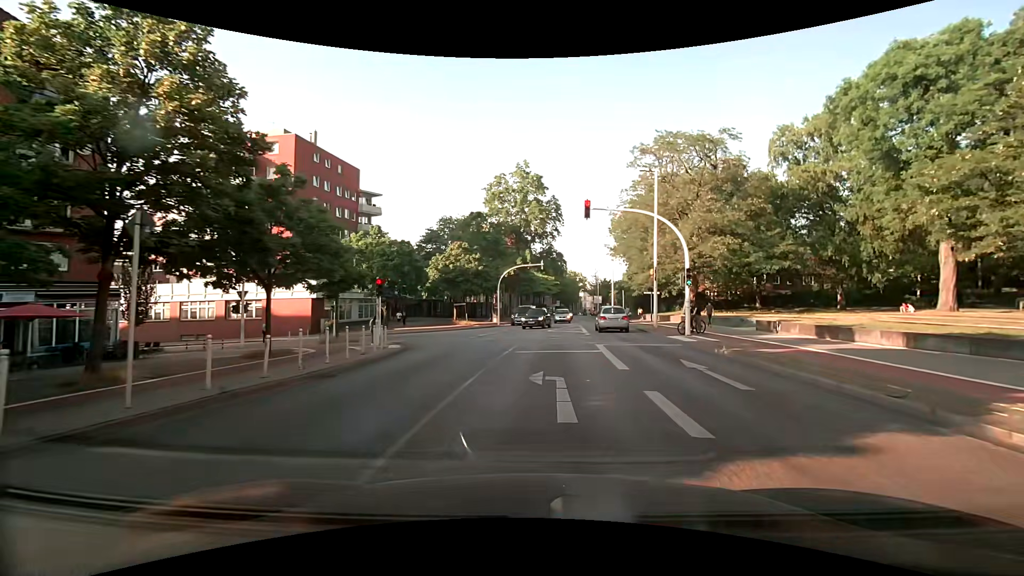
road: secondary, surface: asphalt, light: Day
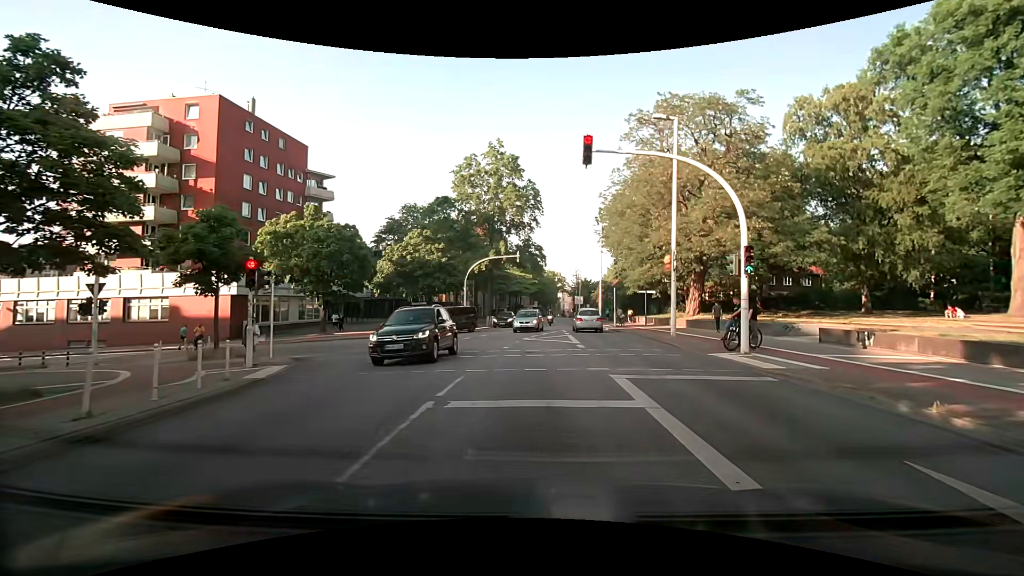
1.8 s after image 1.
(+0.2, +8.8) m; +2°
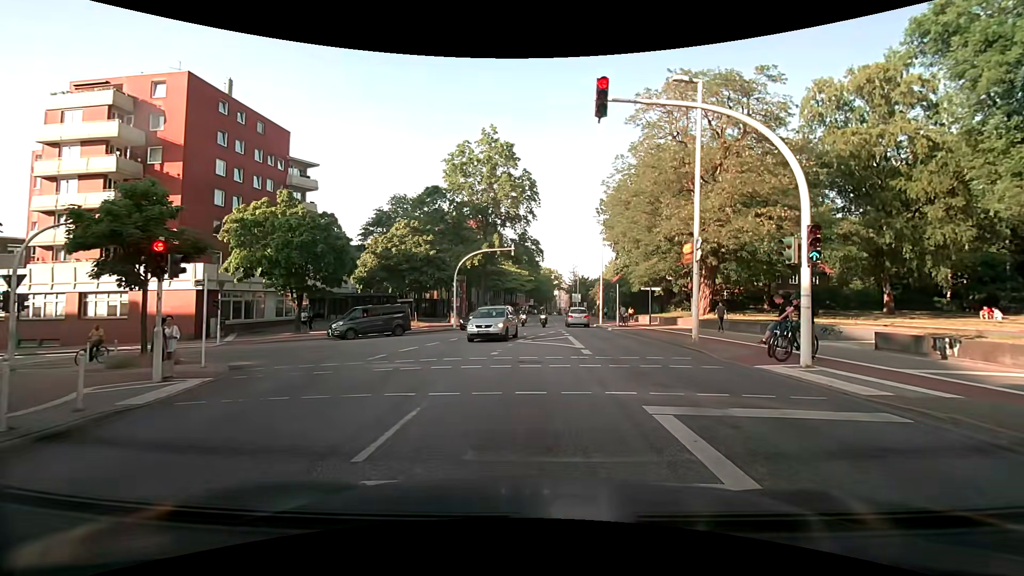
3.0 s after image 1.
(0.0, +3.4) m; -1°
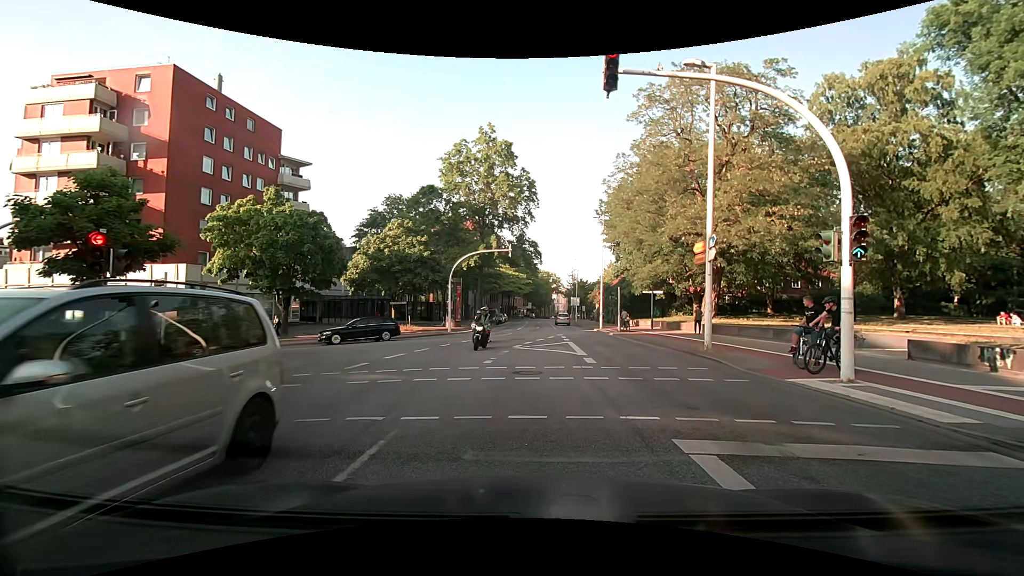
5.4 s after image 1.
(0.0, +1.5) m; +2°
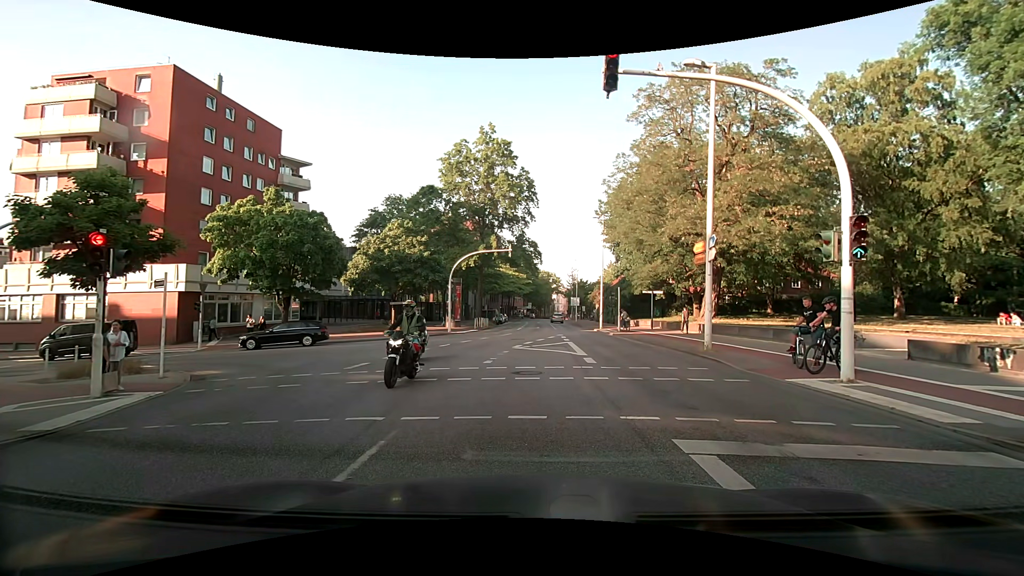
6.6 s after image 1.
(0.0, 0.0) m; 0°
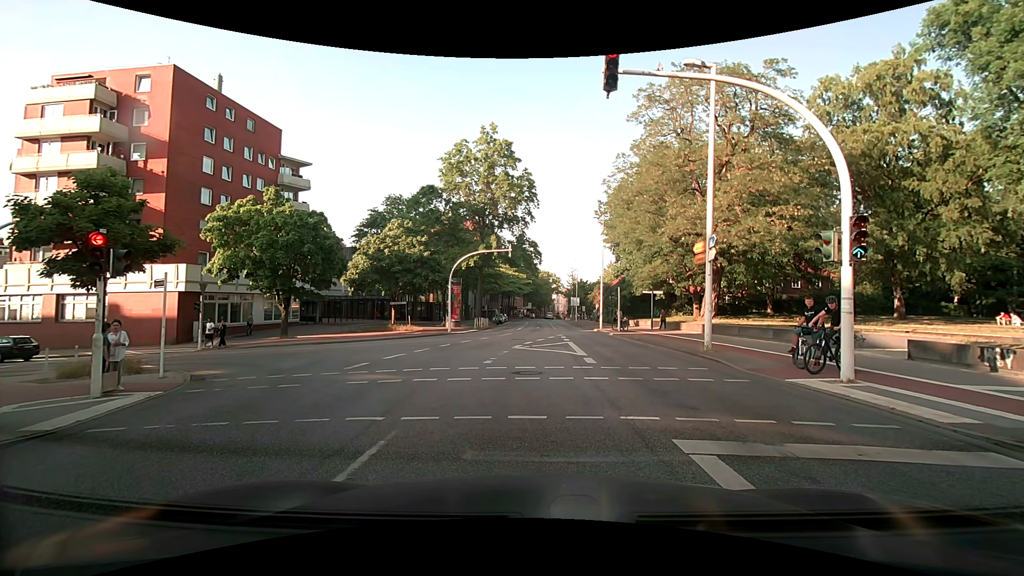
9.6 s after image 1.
(0.0, 0.0) m; 0°
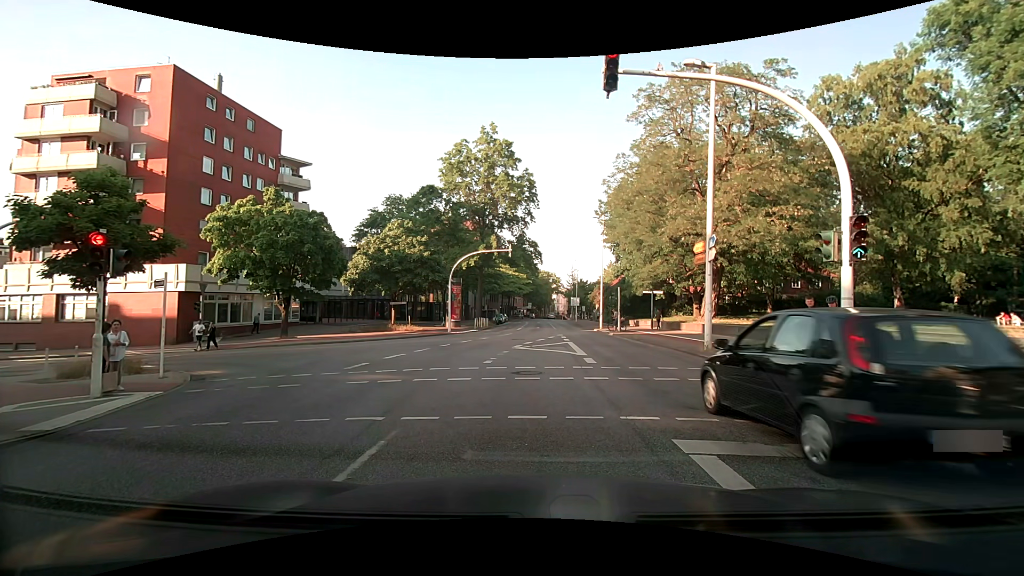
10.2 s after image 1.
(0.0, 0.0) m; 0°
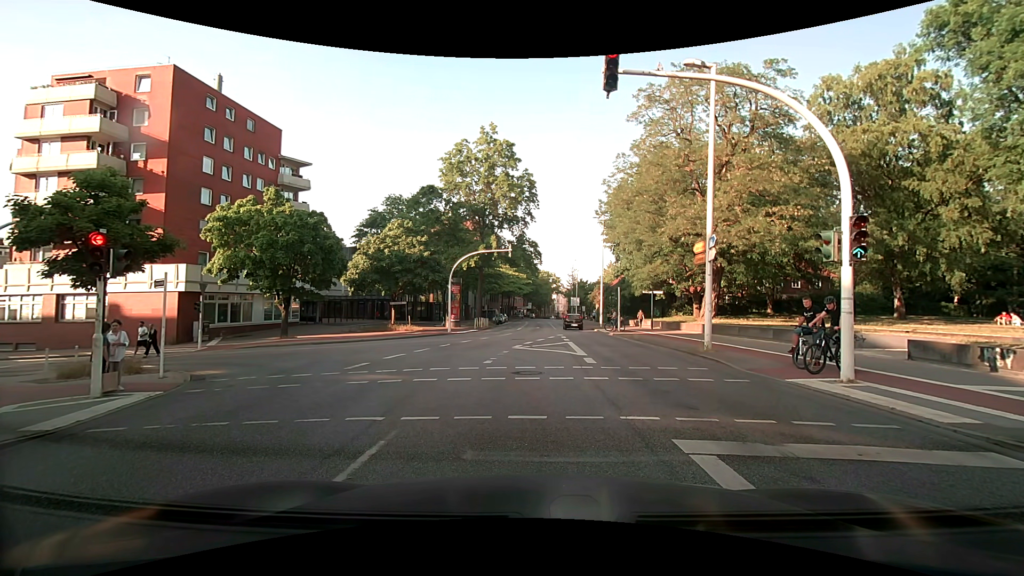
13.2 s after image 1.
(0.0, 0.0) m; 0°
